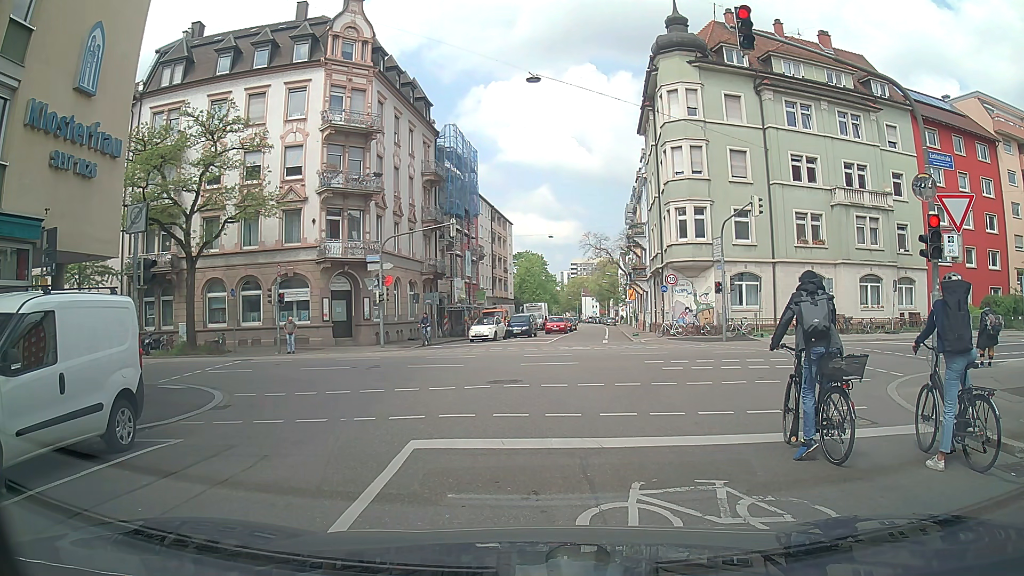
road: residential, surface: asphalt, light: Day
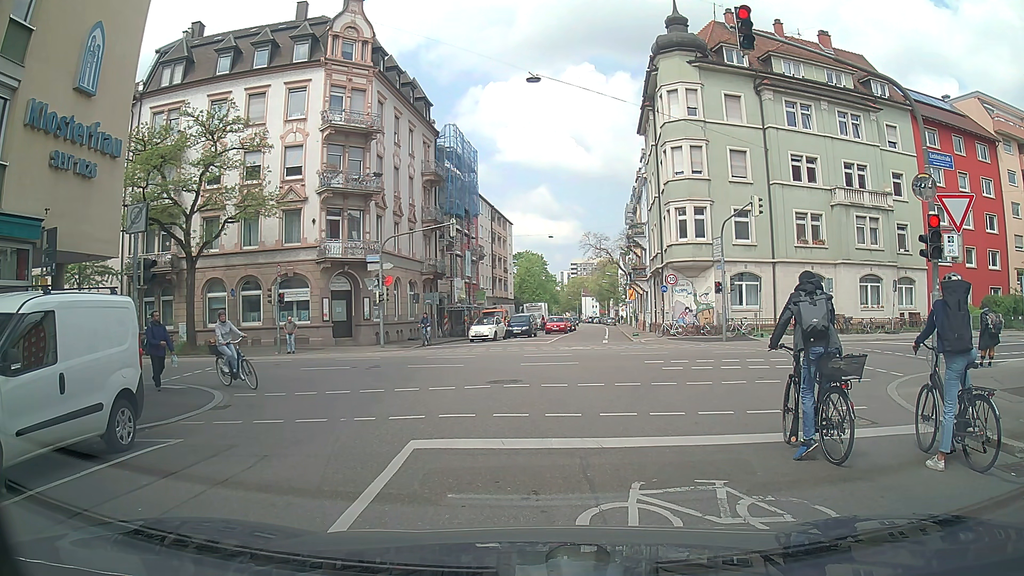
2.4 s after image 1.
(0.0, 0.0) m; 0°
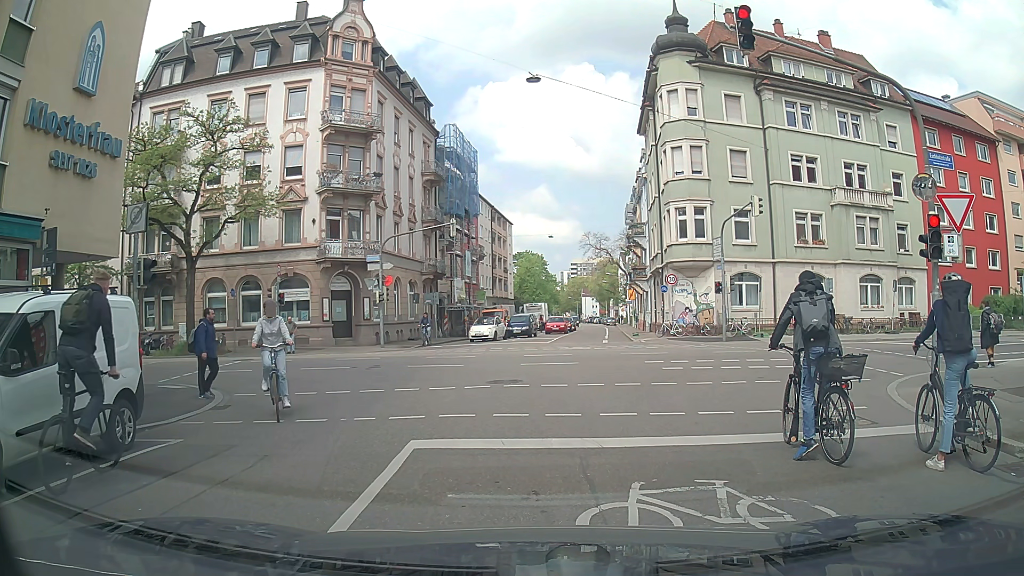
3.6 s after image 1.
(0.0, 0.0) m; 0°
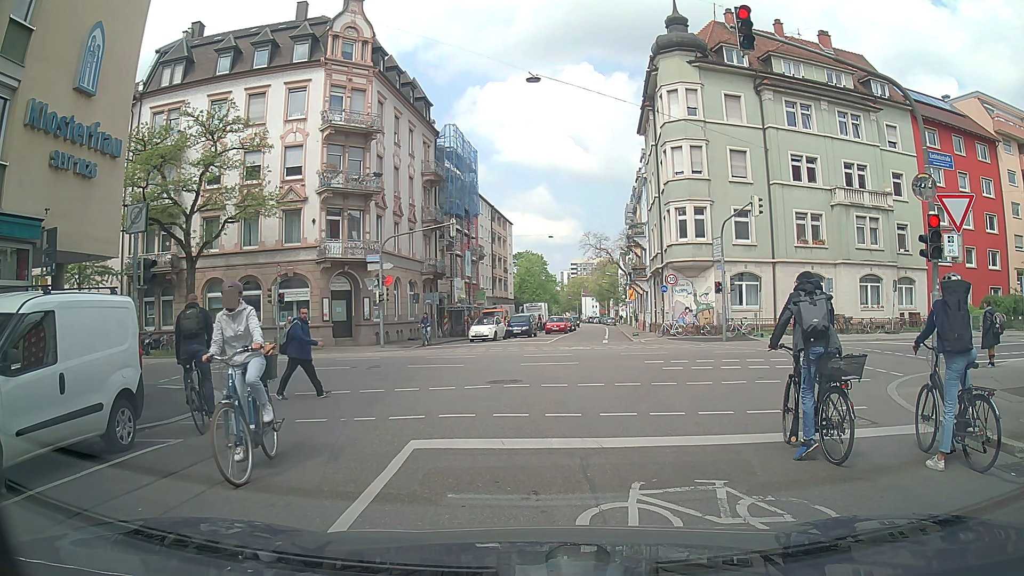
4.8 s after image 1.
(0.0, 0.0) m; 0°
